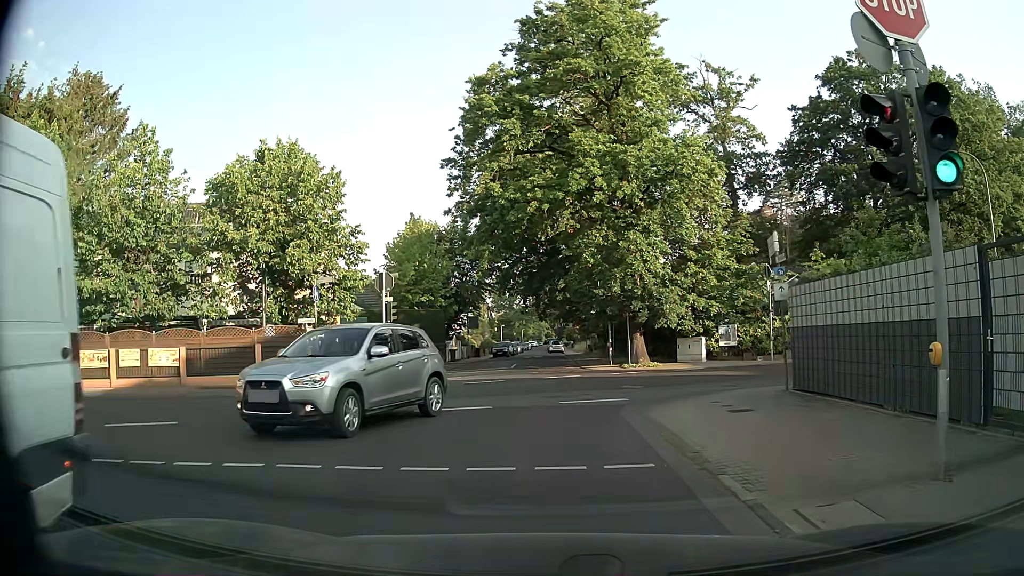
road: residential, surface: asphalt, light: Day
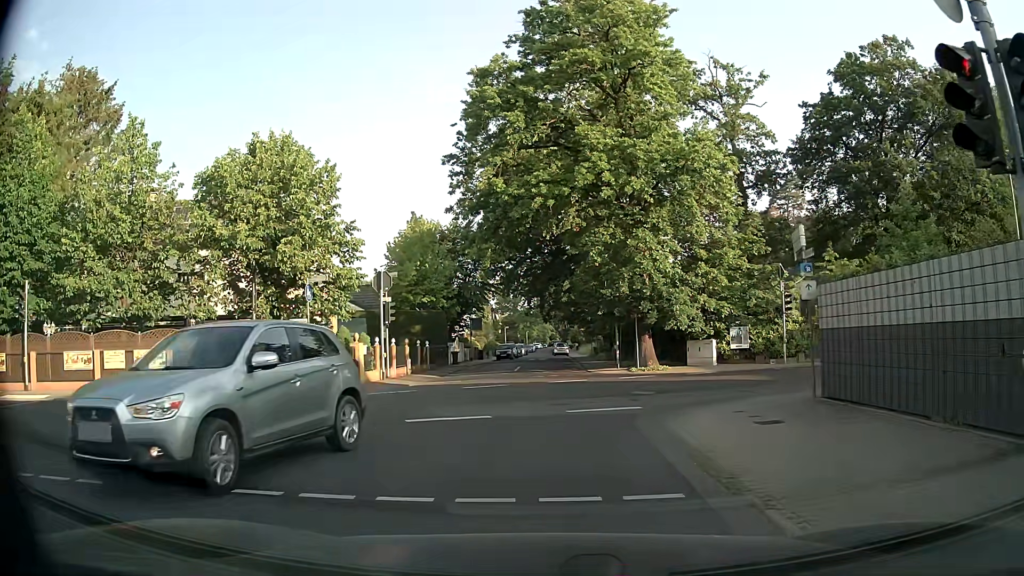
(0.0, +1.4) m; -1°
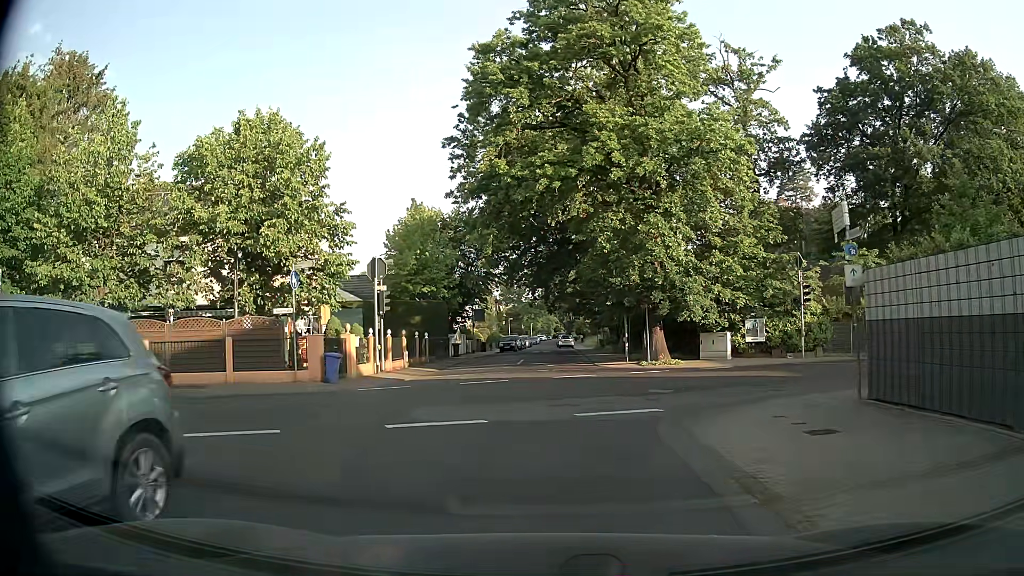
(0.0, +1.9) m; -1°
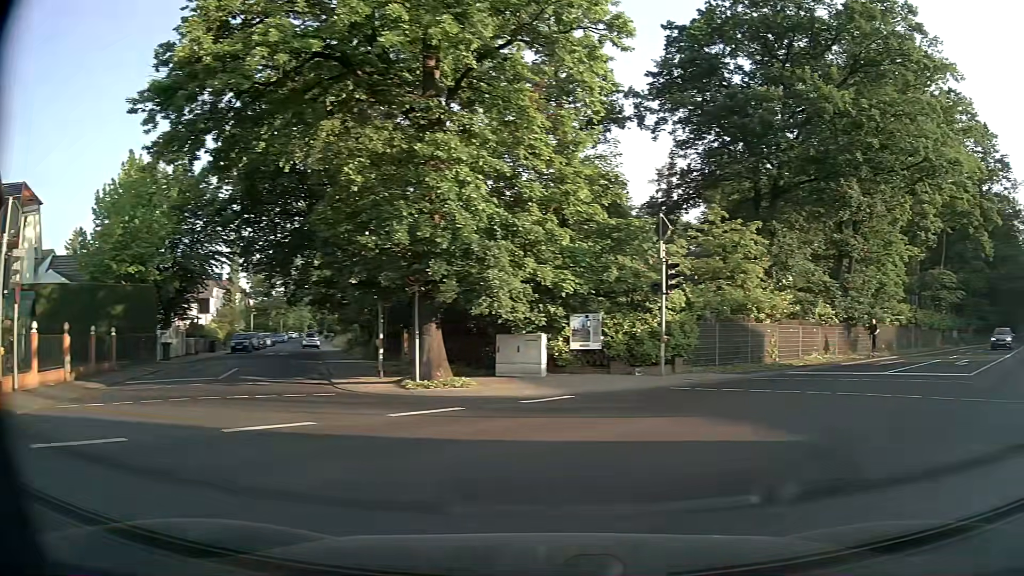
(+0.9, +11.6) m; +21°
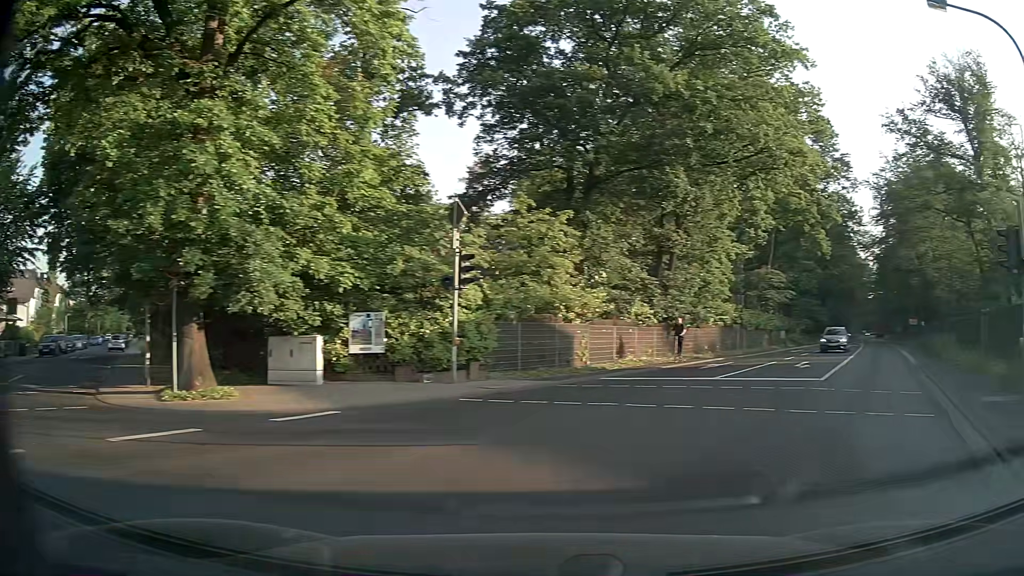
(+0.4, +2.6) m; +16°
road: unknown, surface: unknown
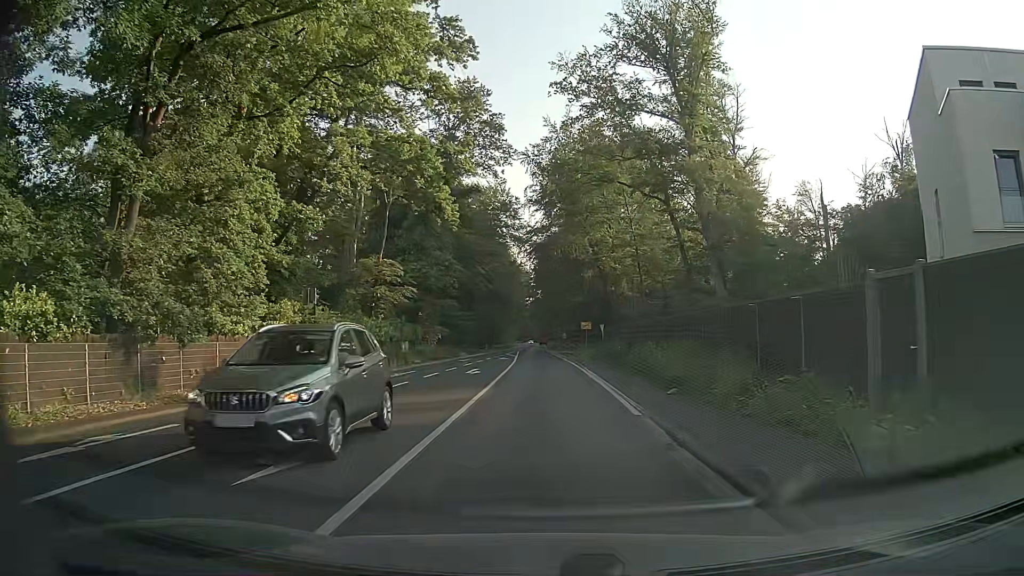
(+8.0, +16.5) m; +30°
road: secondary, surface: asphalt
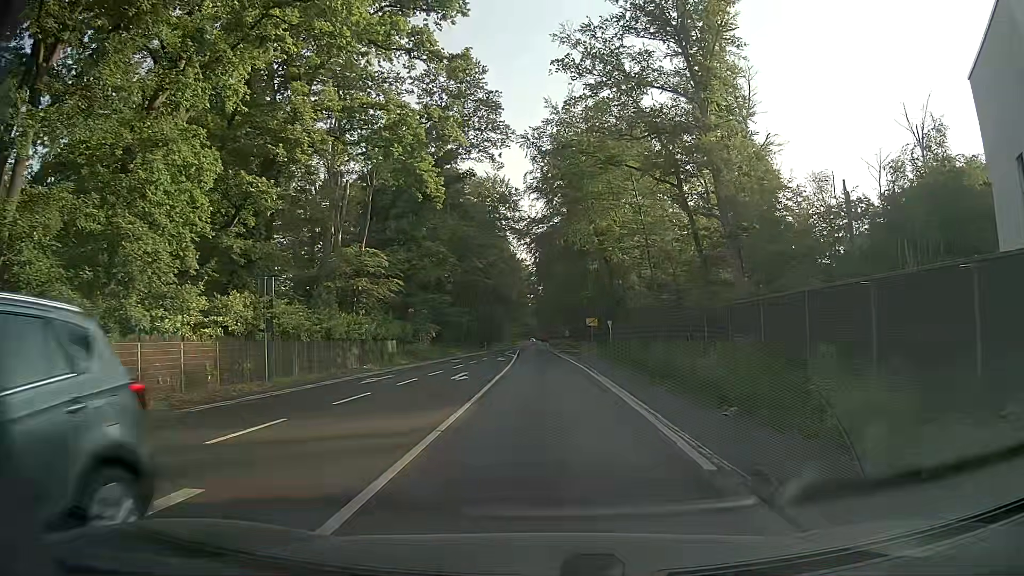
(0.0, +5.3) m; 0°
